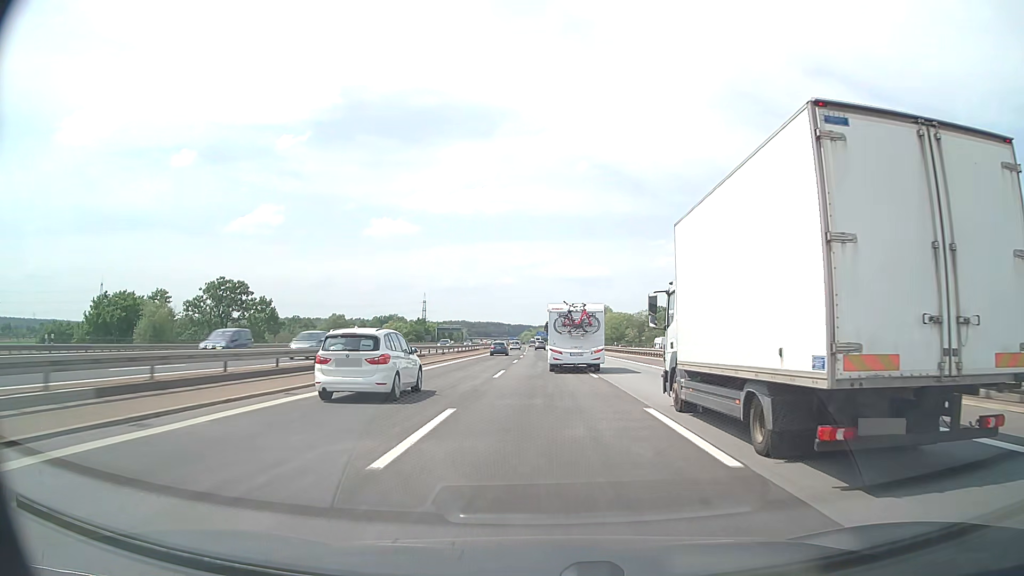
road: motorway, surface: asphalt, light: Day
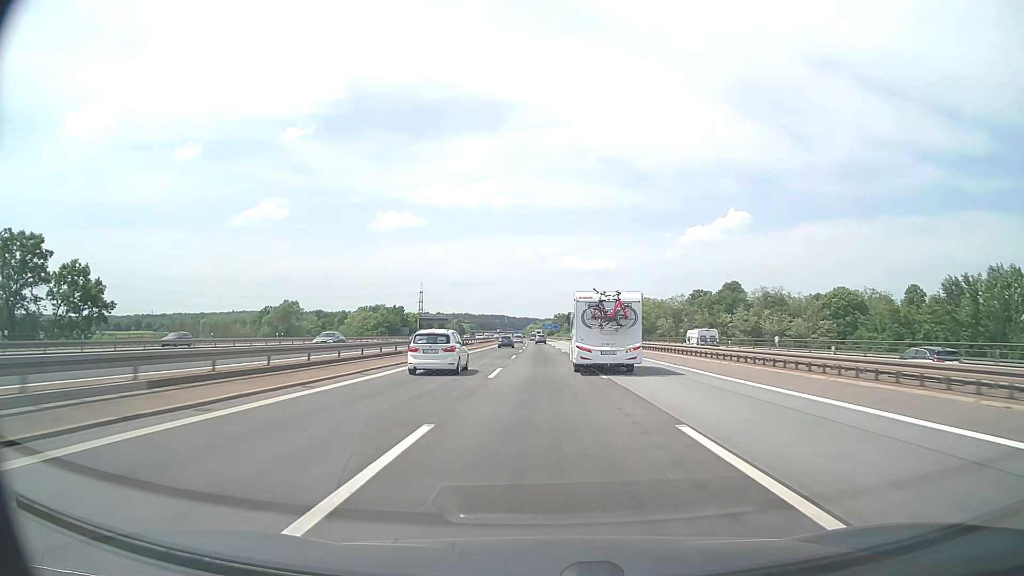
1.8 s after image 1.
(-0.2, +57.1) m; -1°
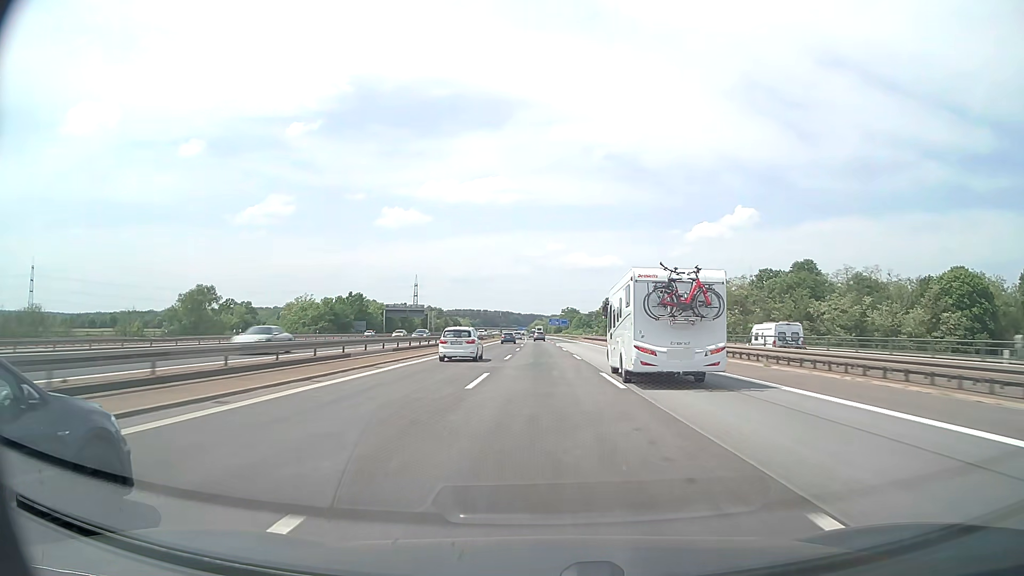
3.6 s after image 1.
(-0.1, +59.2) m; 0°
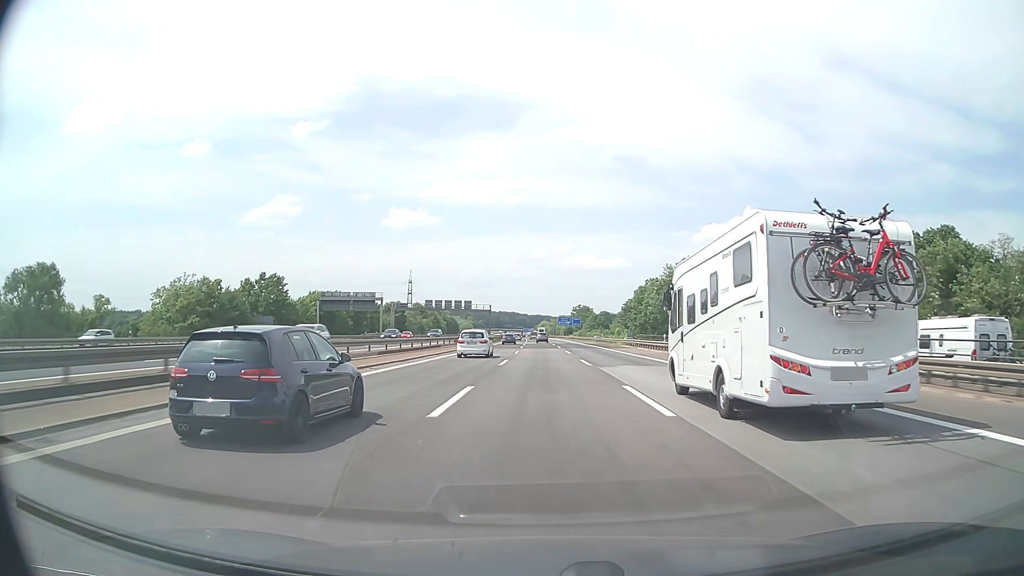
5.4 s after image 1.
(-0.4, +59.5) m; -1°
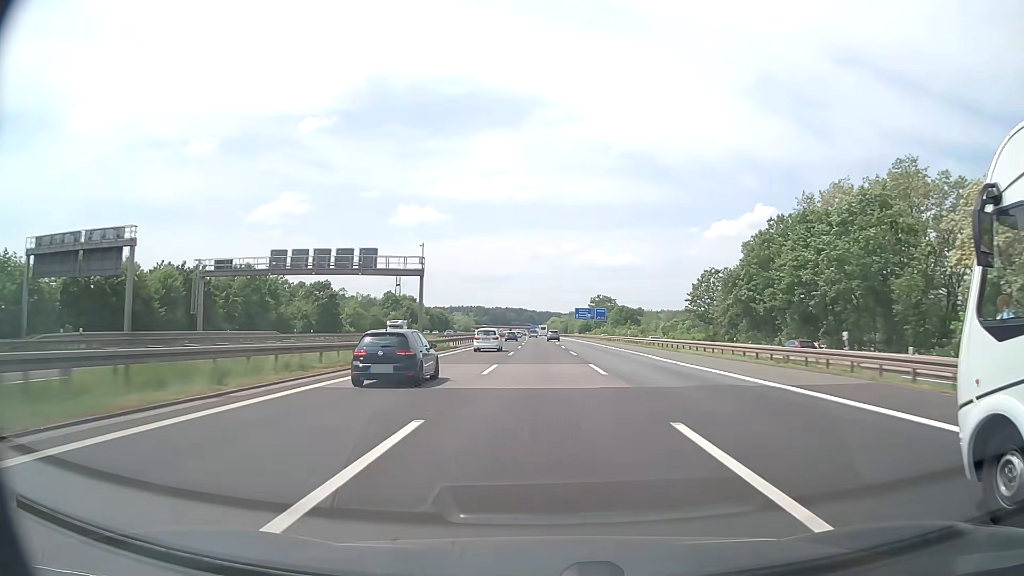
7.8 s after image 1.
(-0.5, +79.0) m; -1°
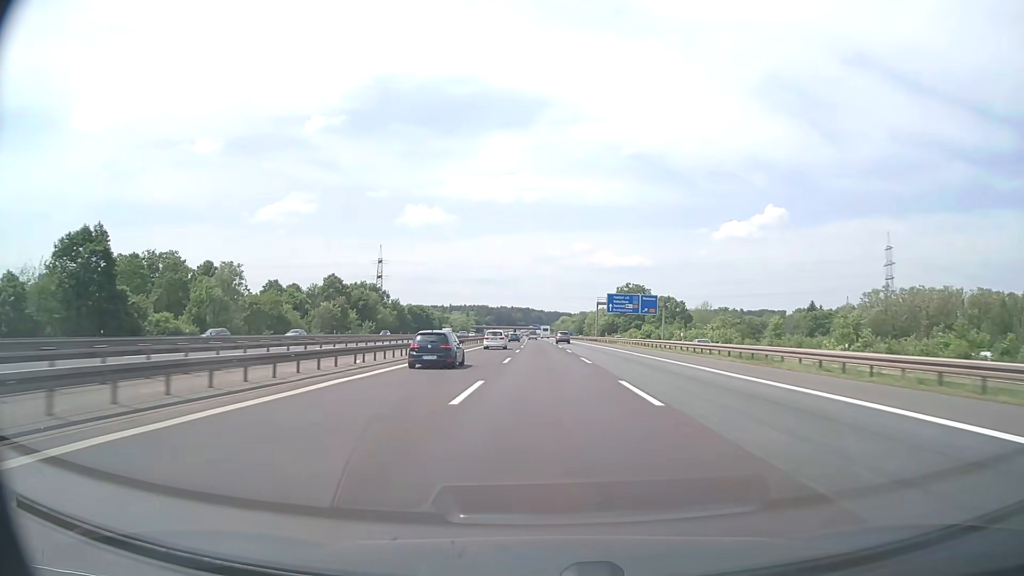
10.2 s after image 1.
(-0.7, +78.8) m; -1°
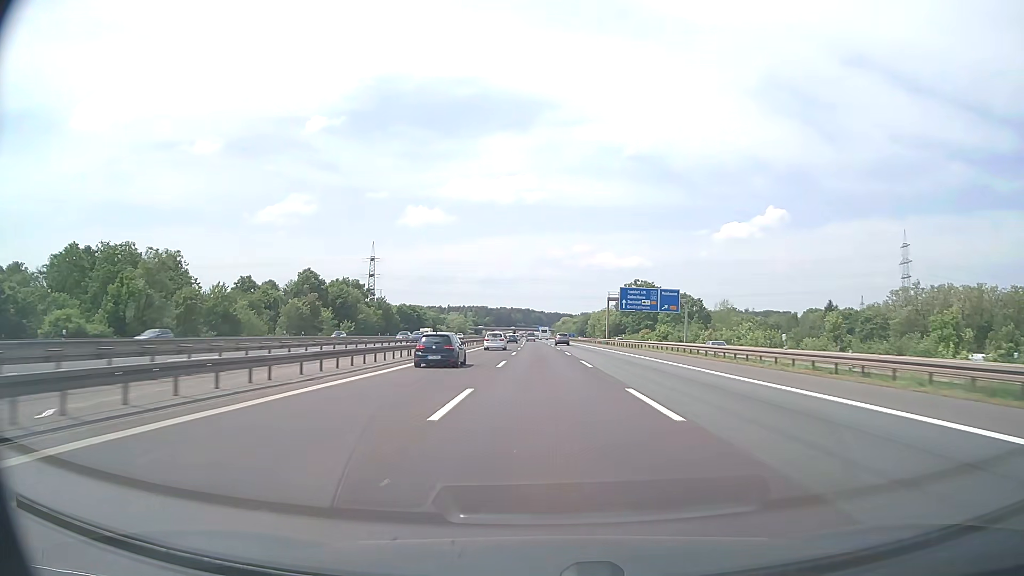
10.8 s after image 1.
(0.0, +19.7) m; 0°
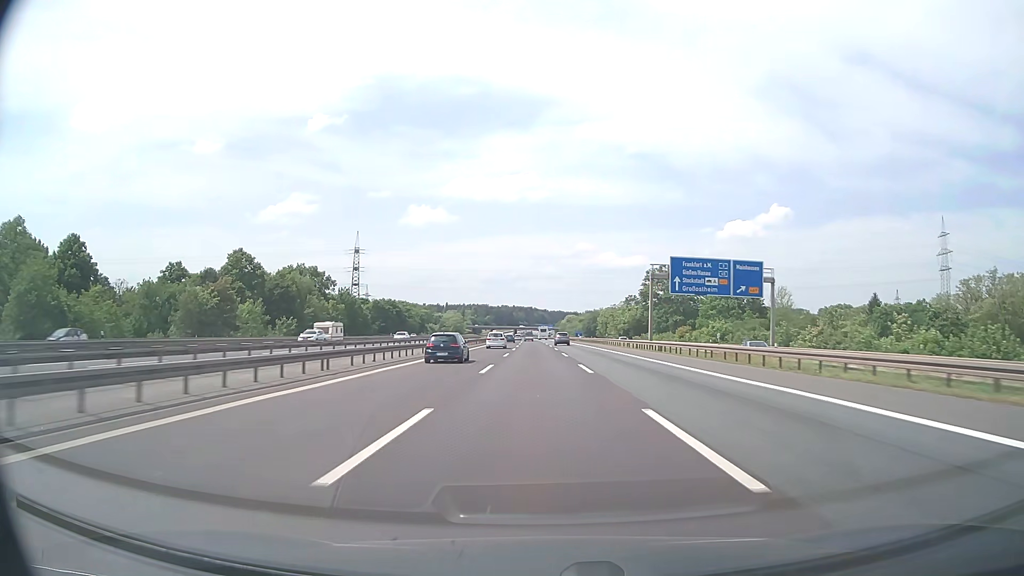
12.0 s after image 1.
(0.0, +39.3) m; 0°
(0, +10) (0, +20) (0, +30) (0, +40) (0, +50) (-1, +60) (-1, +70) (-1, +80) (-1, +90) (-1, +100) m
